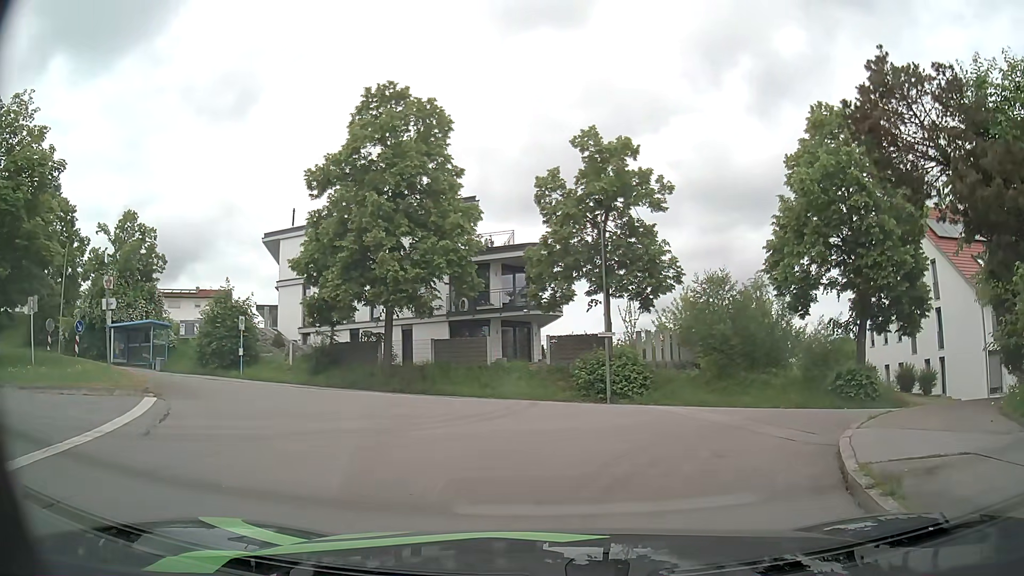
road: residential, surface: asphalt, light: Day
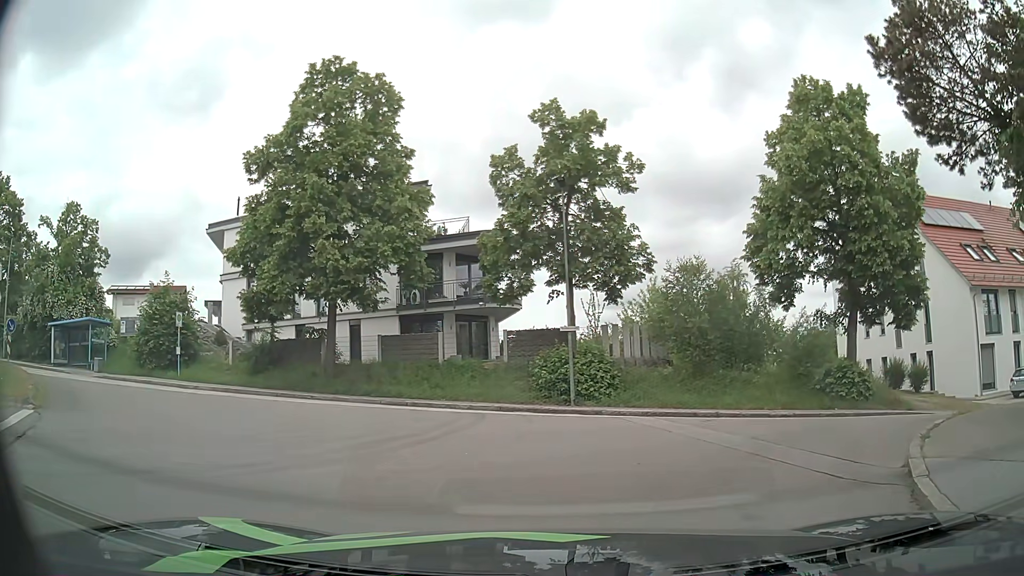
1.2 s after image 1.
(+0.1, +2.7) m; +4°
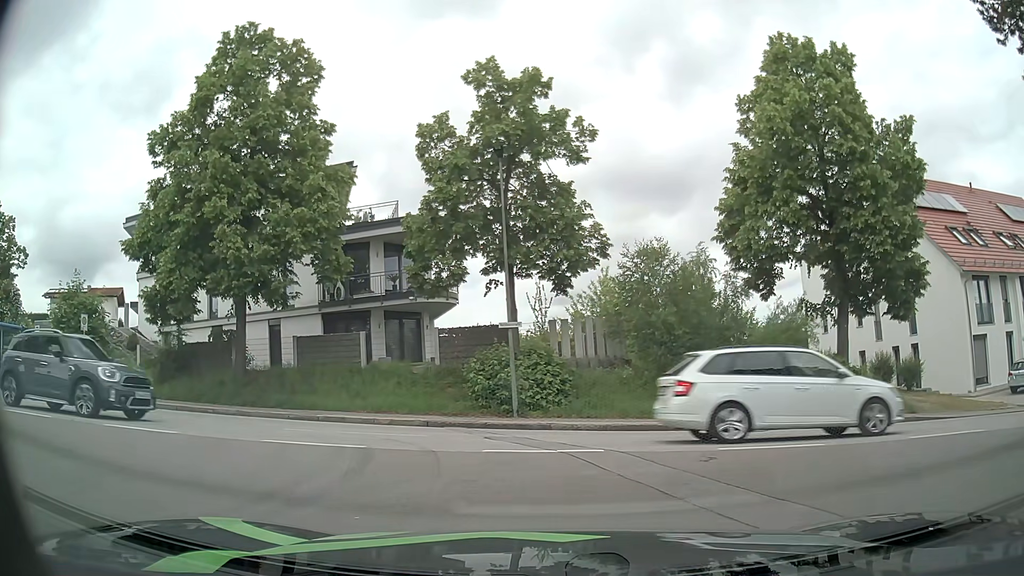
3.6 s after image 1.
(+0.1, +3.8) m; +2°
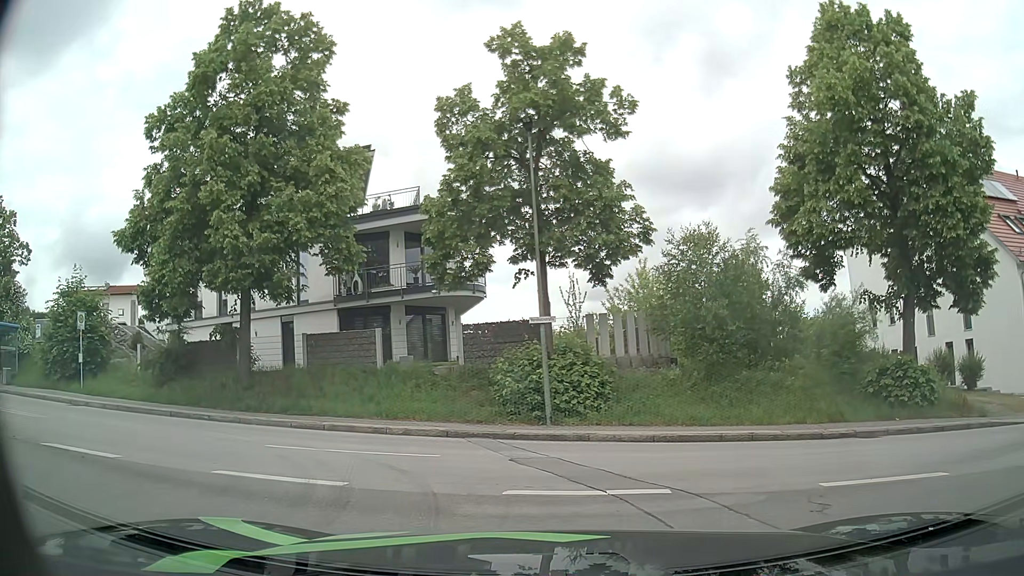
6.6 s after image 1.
(0.0, +2.3) m; 0°
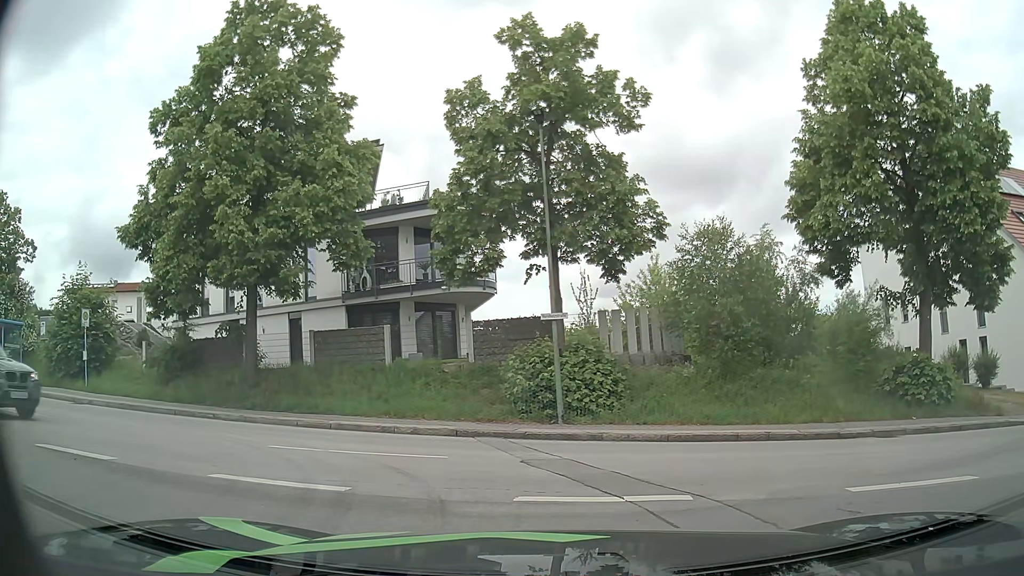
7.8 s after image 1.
(0.0, +0.4) m; 0°
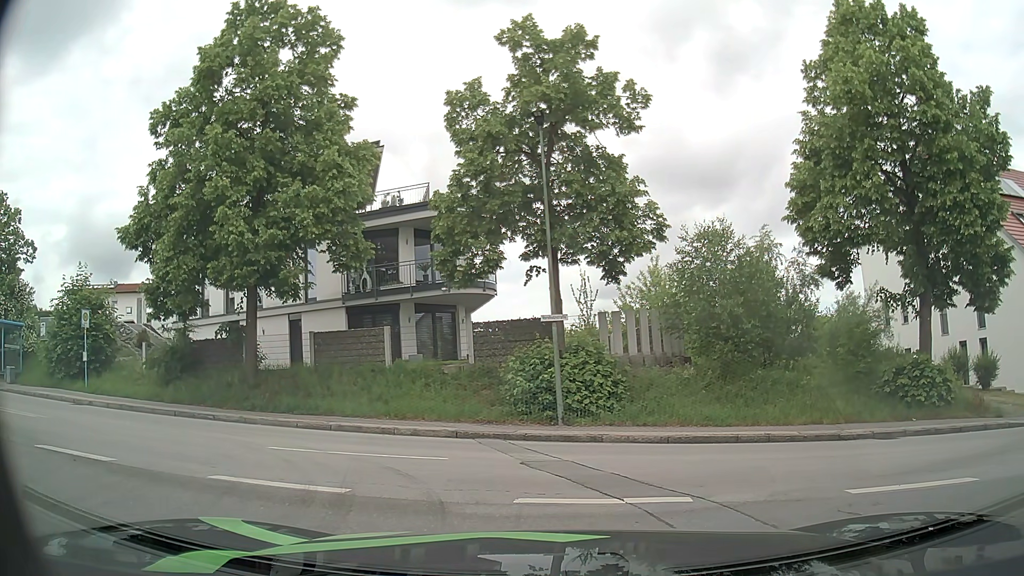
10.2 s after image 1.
(0.0, +0.1) m; 0°
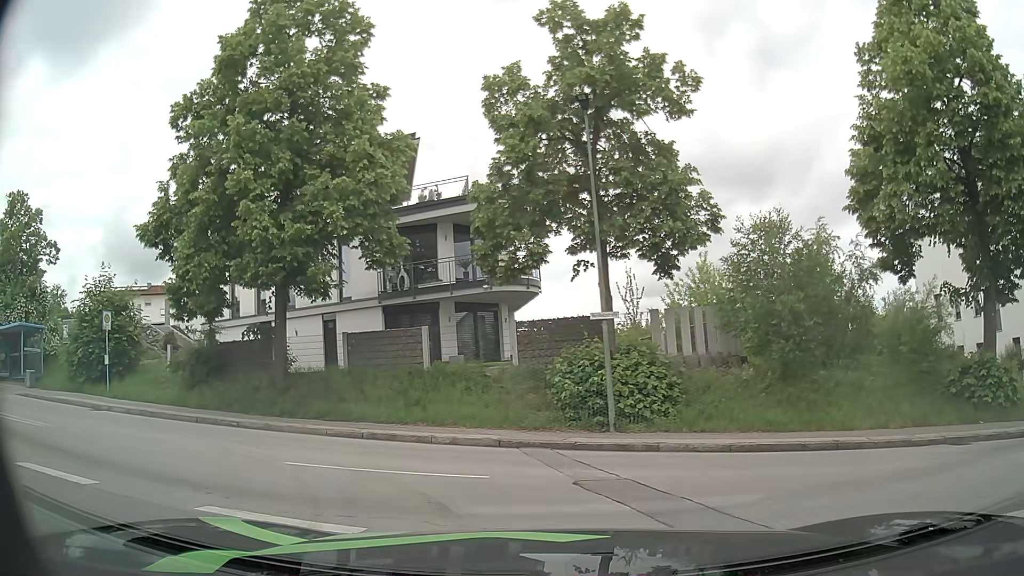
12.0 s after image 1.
(0.0, +1.4) m; -5°
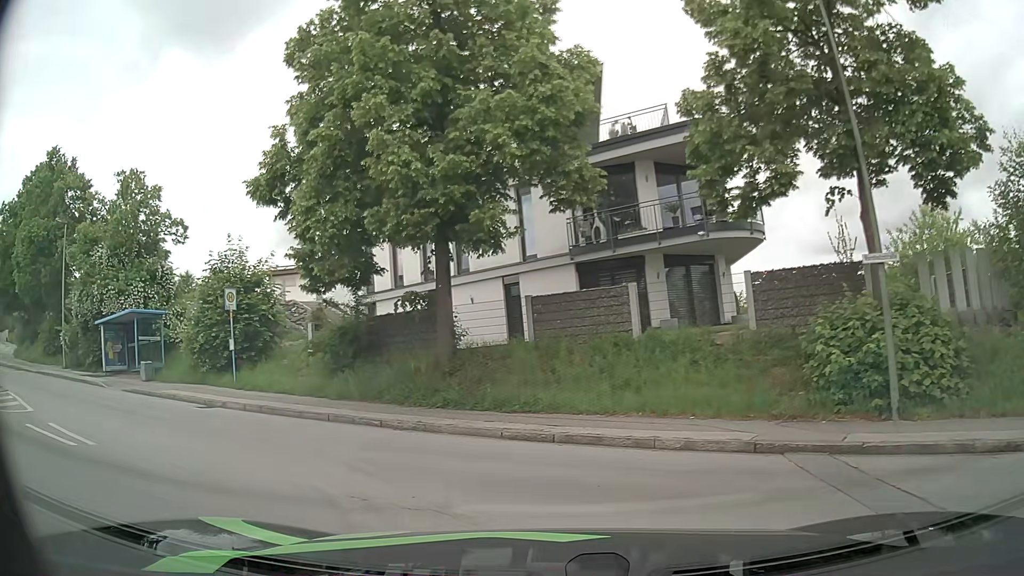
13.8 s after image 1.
(-0.7, +4.7) m; -19°
